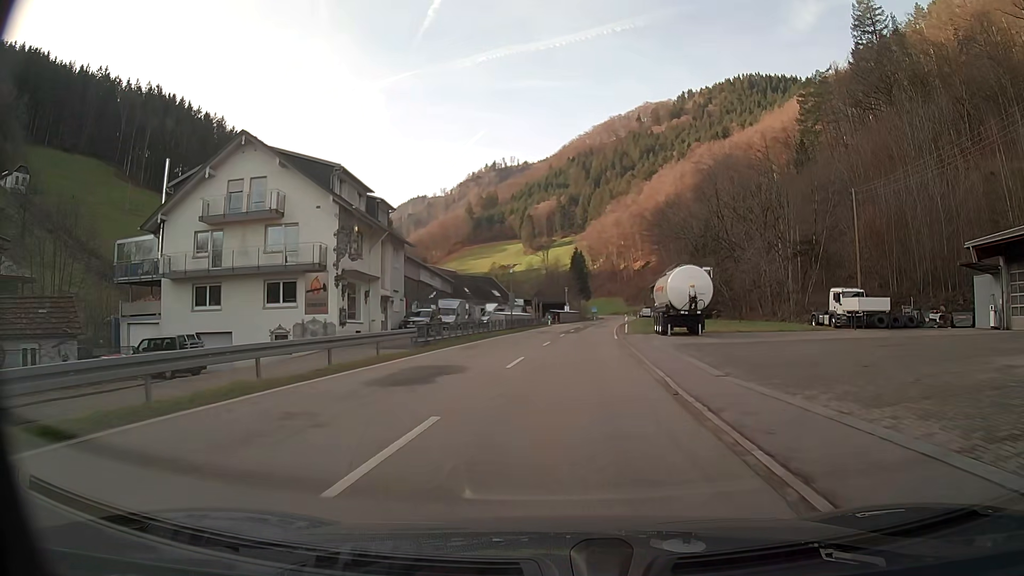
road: secondary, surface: asphalt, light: Day
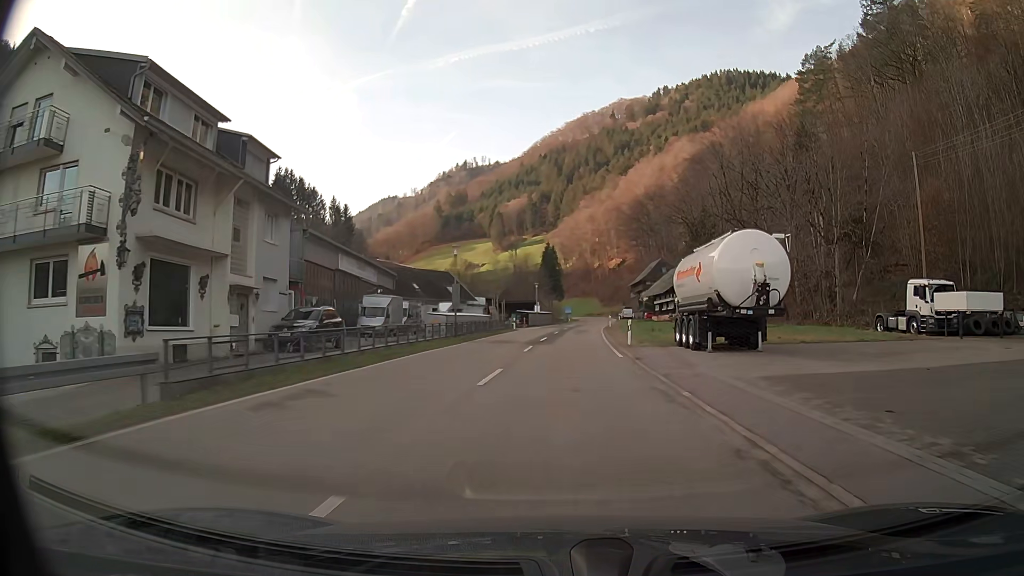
(+0.3, +16.1) m; +2°
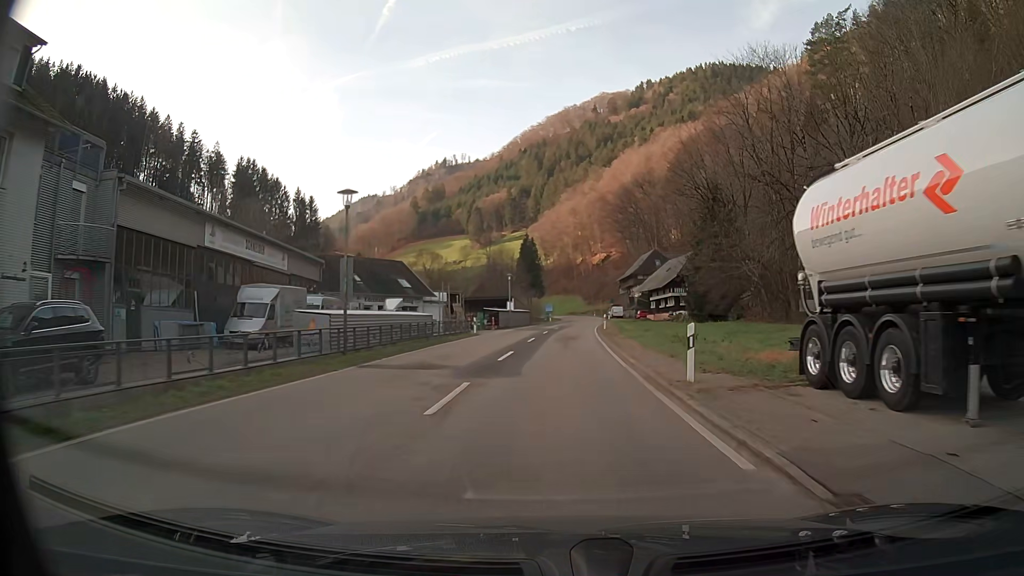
(+0.2, +16.0) m; +1°
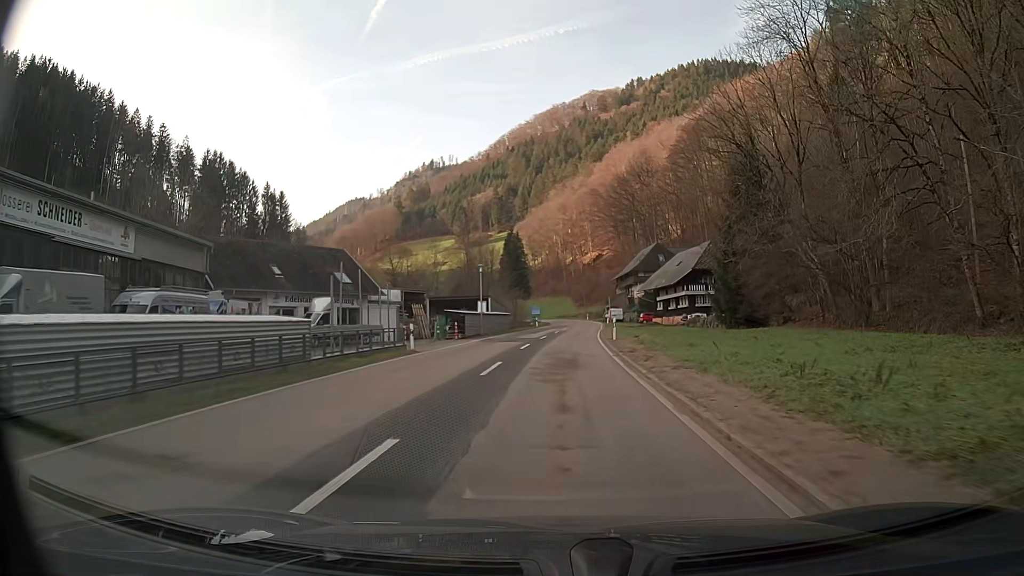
(+0.1, +15.9) m; +1°
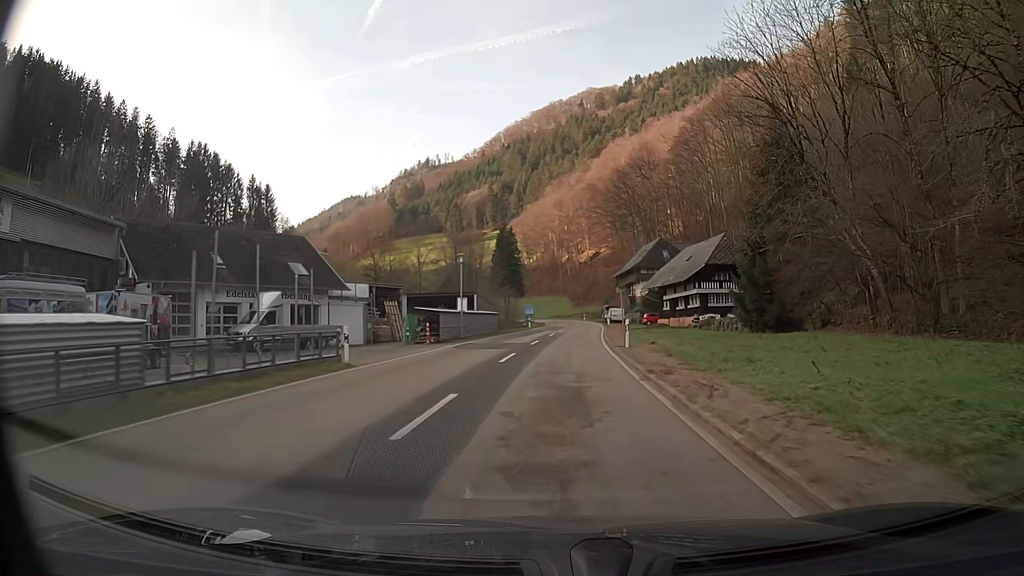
(0.0, +7.9) m; 0°
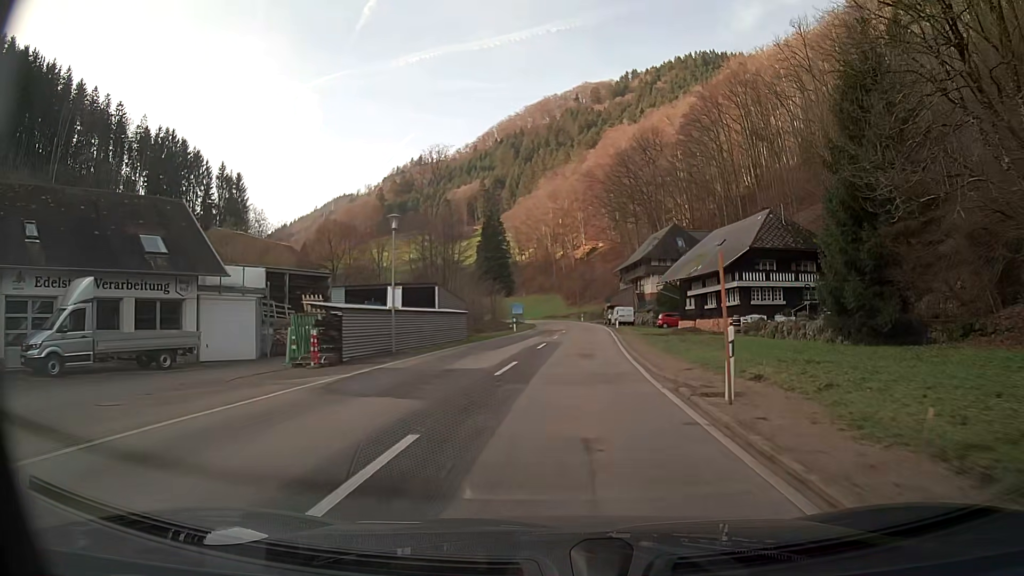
(+0.1, +15.7) m; +1°
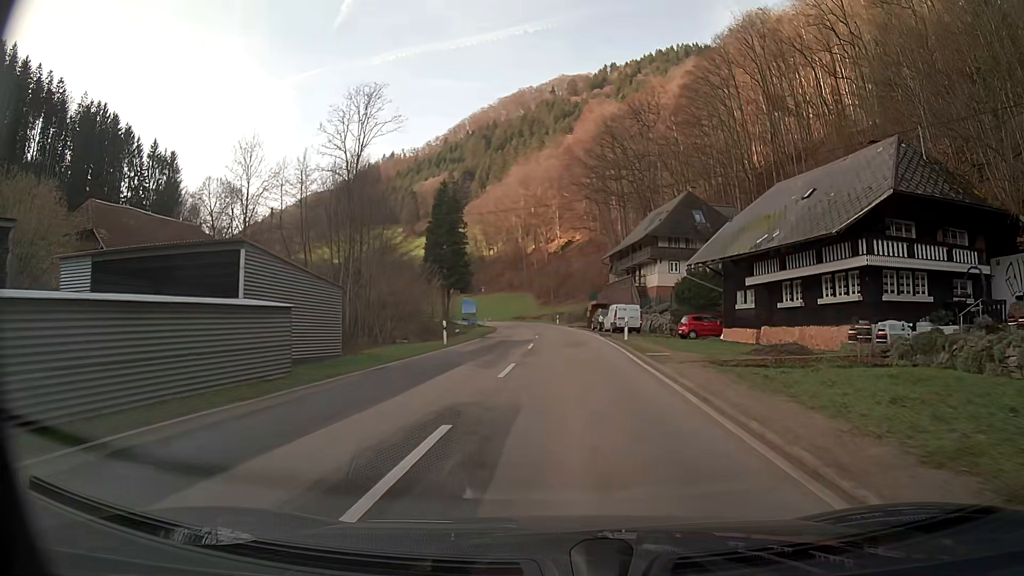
(+0.5, +23.2) m; +2°
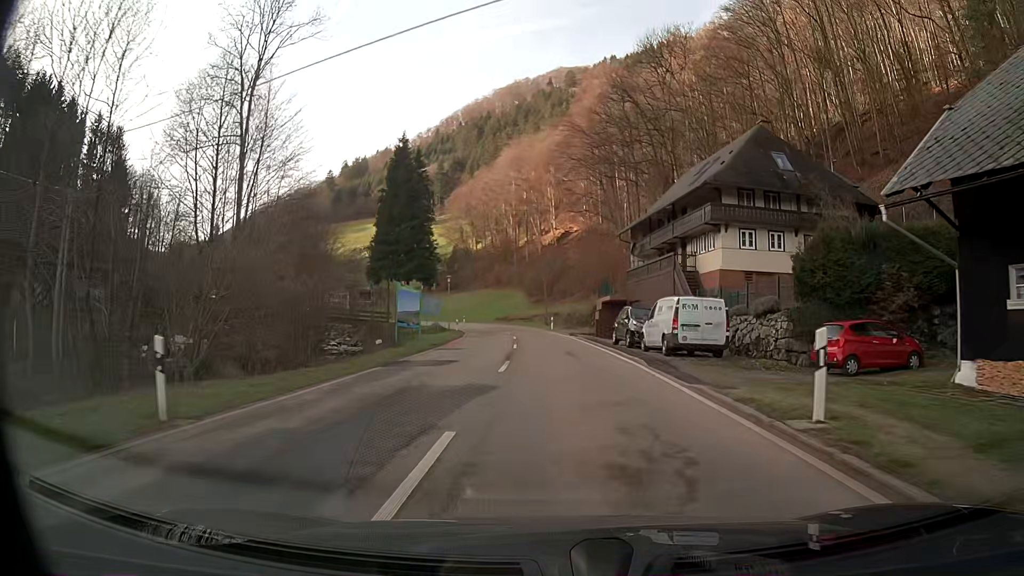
(+0.1, +22.6) m; +1°
(0, +10) (0, +20) (-1, +30) (-1, +40) (-2, +50) (-4, +60) (-6, +70) (-9, +79) (-12, +89) (-16, +98) m
